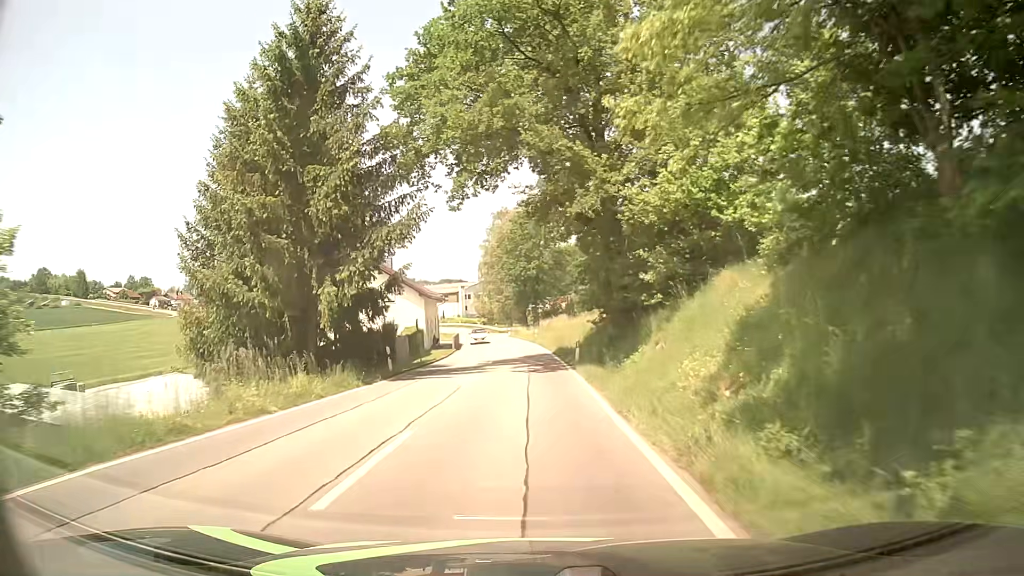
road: tertiary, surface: asphalt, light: Day
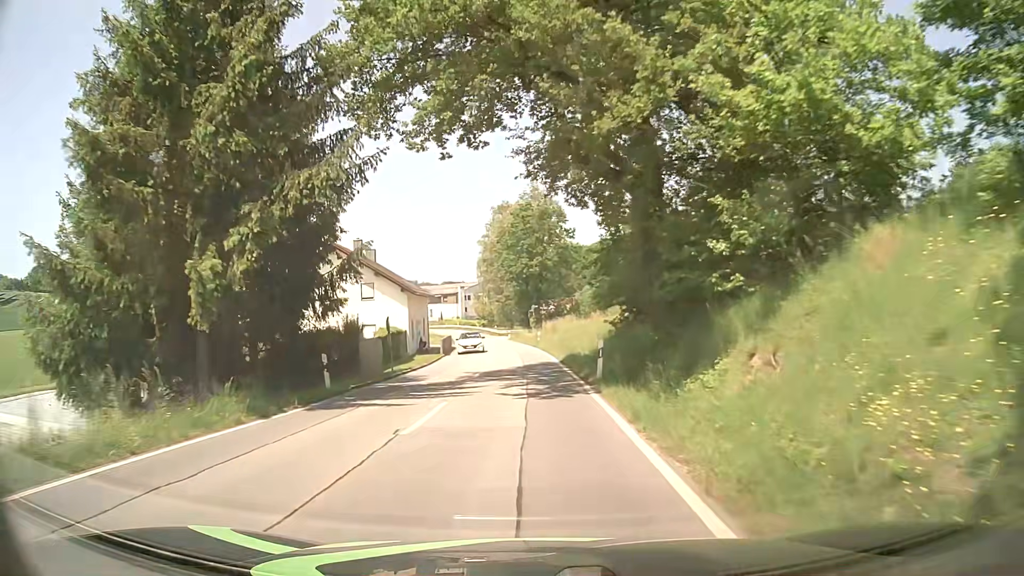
(-0.1, +8.0) m; 0°
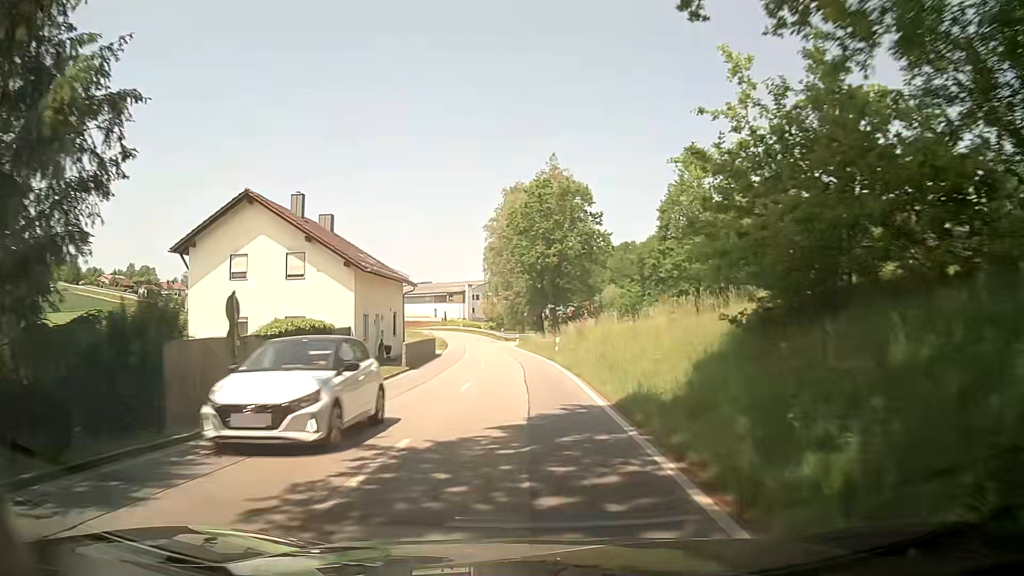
(-0.3, +16.7) m; -1°
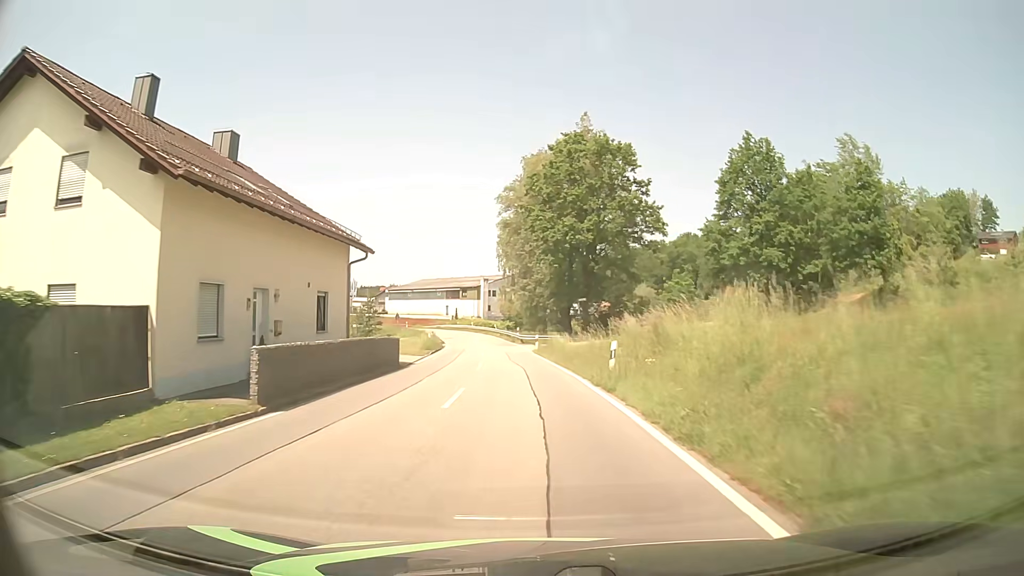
(-0.5, +17.3) m; -2°
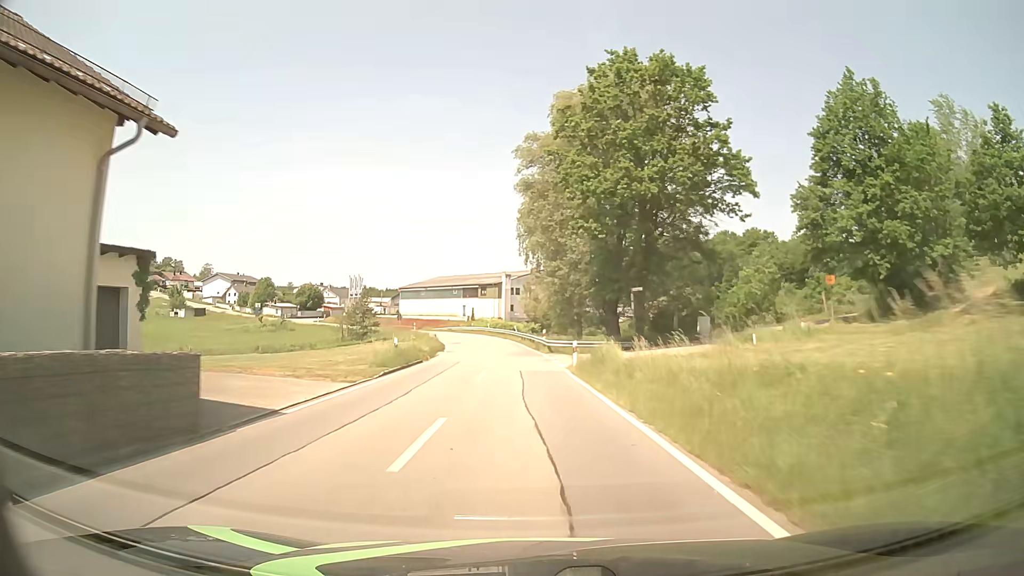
(-0.4, +17.7) m; -2°
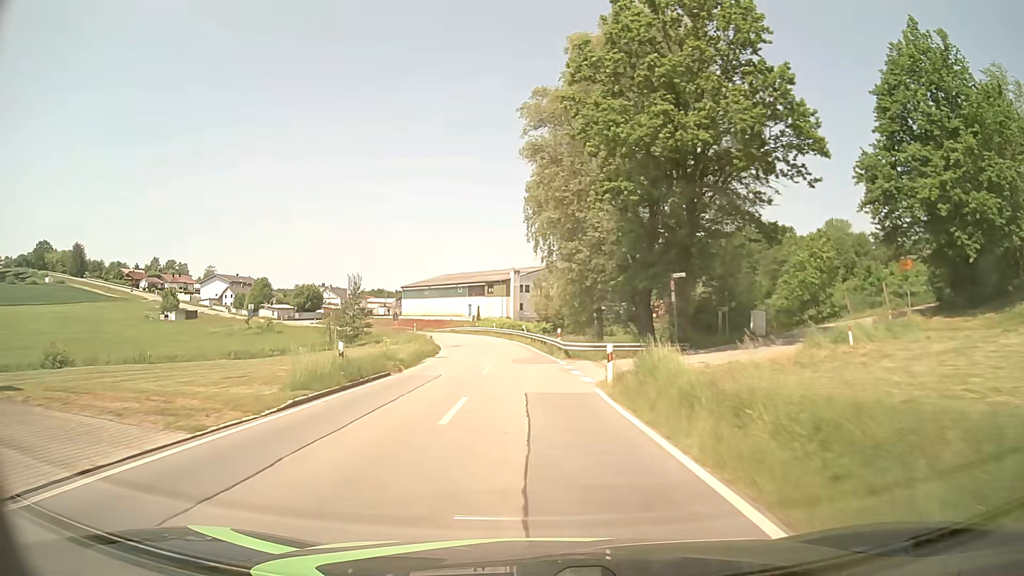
(0.0, +8.9) m; -1°
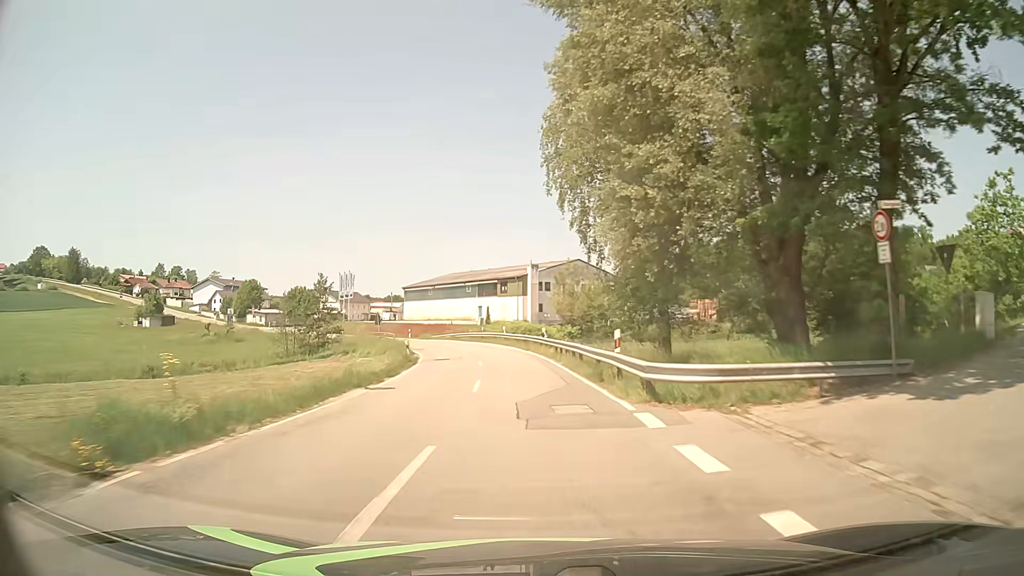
(-0.3, +17.9) m; -2°
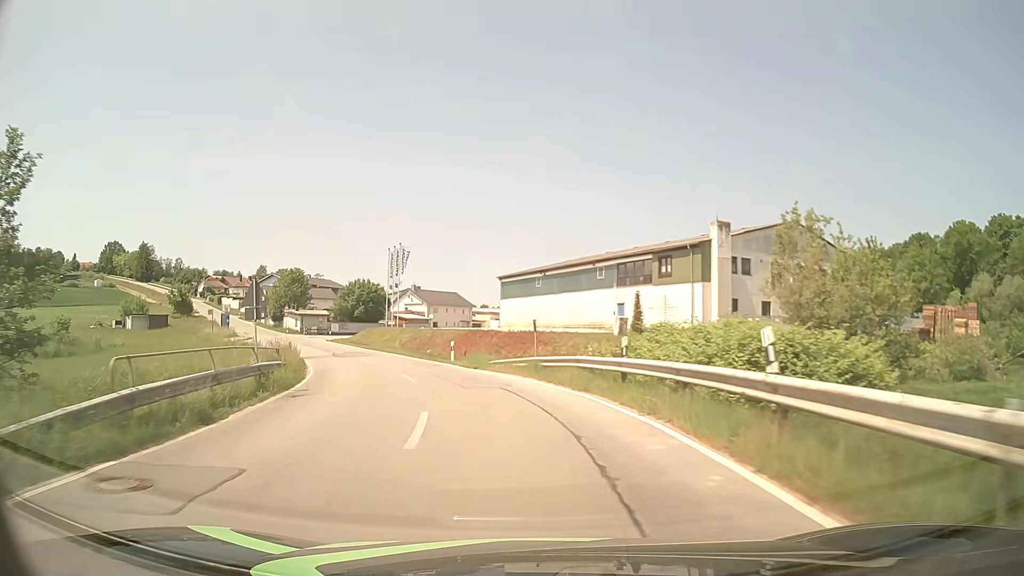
(-2.9, +44.6) m; -11°
(-1, +10) (-2, +20) (-5, +29) (-9, +39) (-13, +48) (-18, +57) (-23, +65) (-28, +74) (-33, +82) (-39, +91) m
